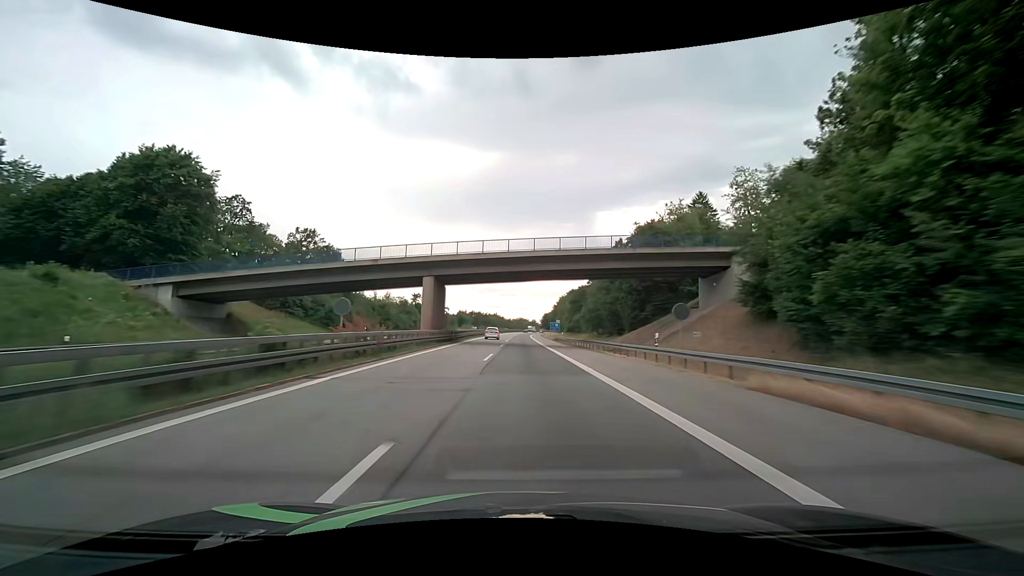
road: motorway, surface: asphalt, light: Day
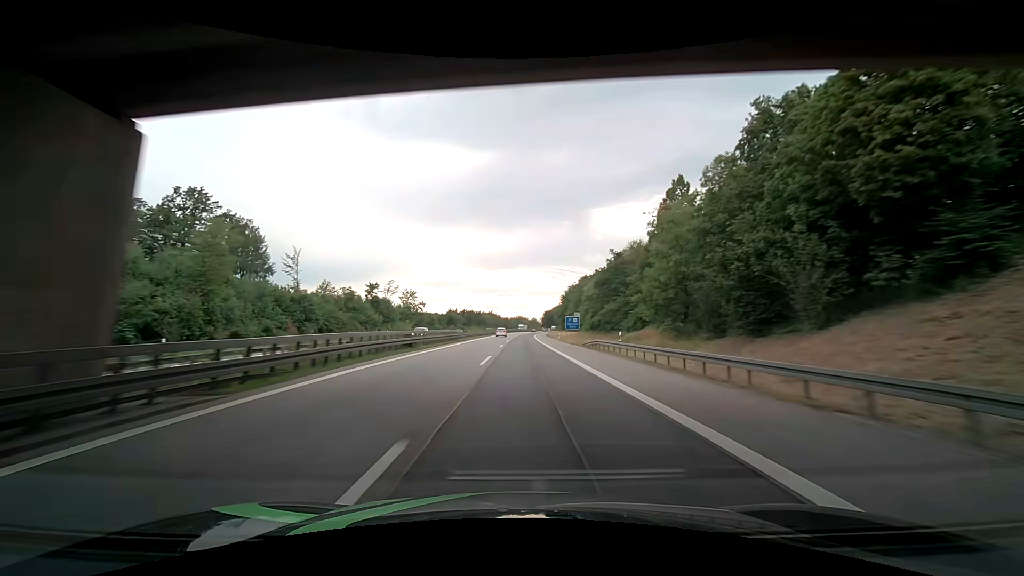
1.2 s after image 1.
(0.0, +41.2) m; 0°
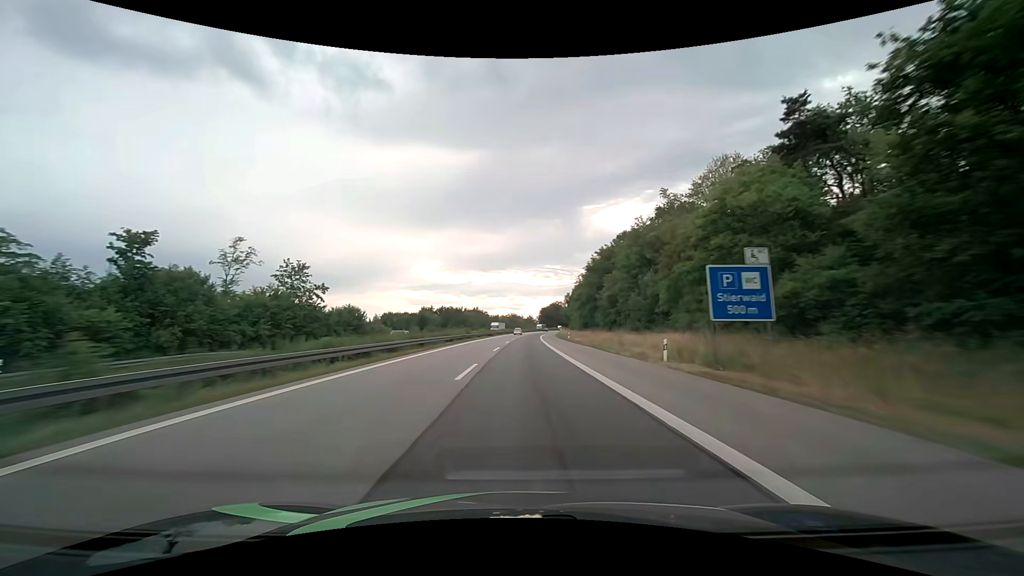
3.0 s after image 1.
(+0.4, +61.8) m; +1°
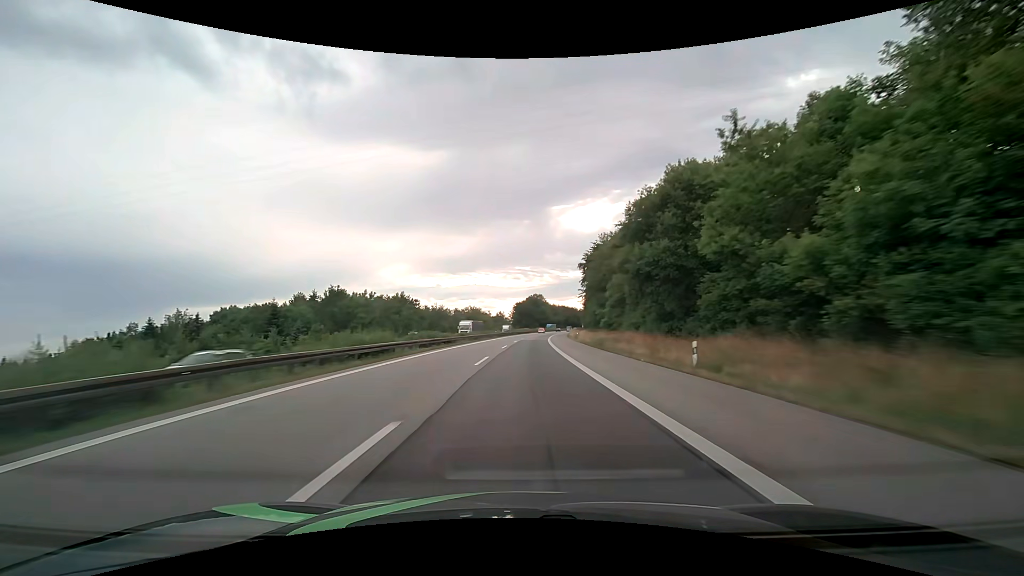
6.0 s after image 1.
(+2.5, +103.0) m; +3°
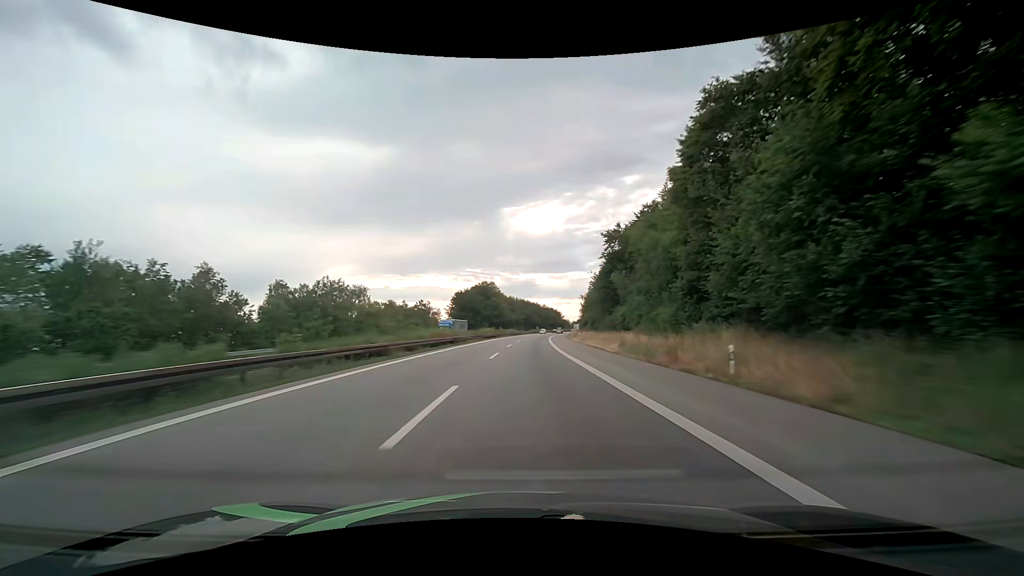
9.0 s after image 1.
(+4.3, +102.8) m; +5°
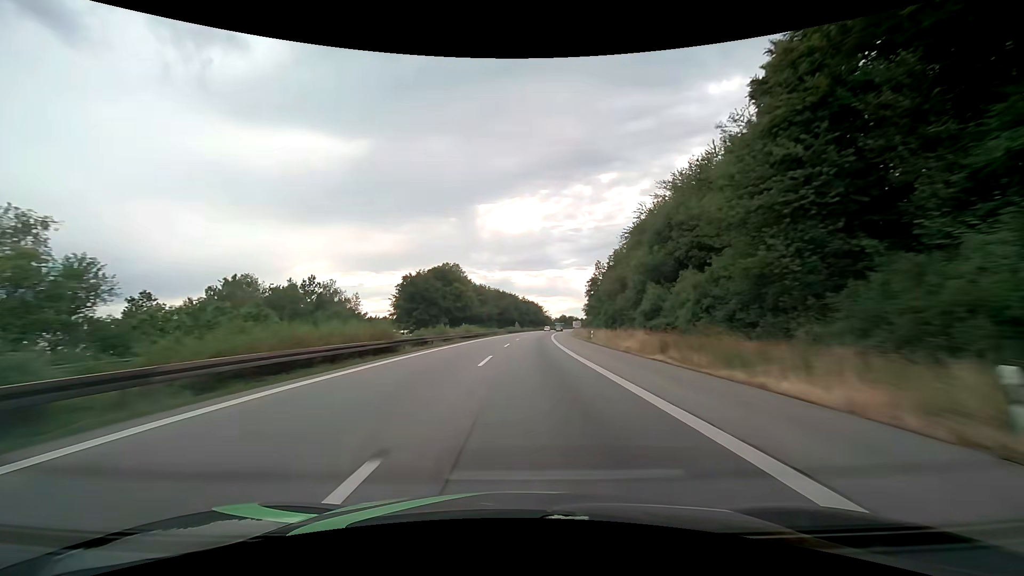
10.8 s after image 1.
(+1.6, +59.4) m; +3°
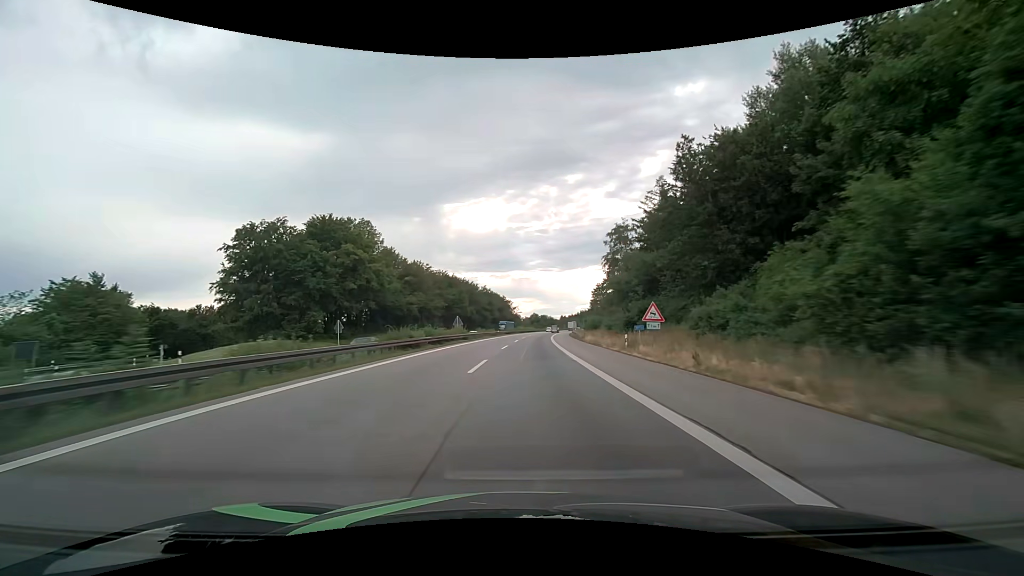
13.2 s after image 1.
(+2.8, +73.7) m; +4°
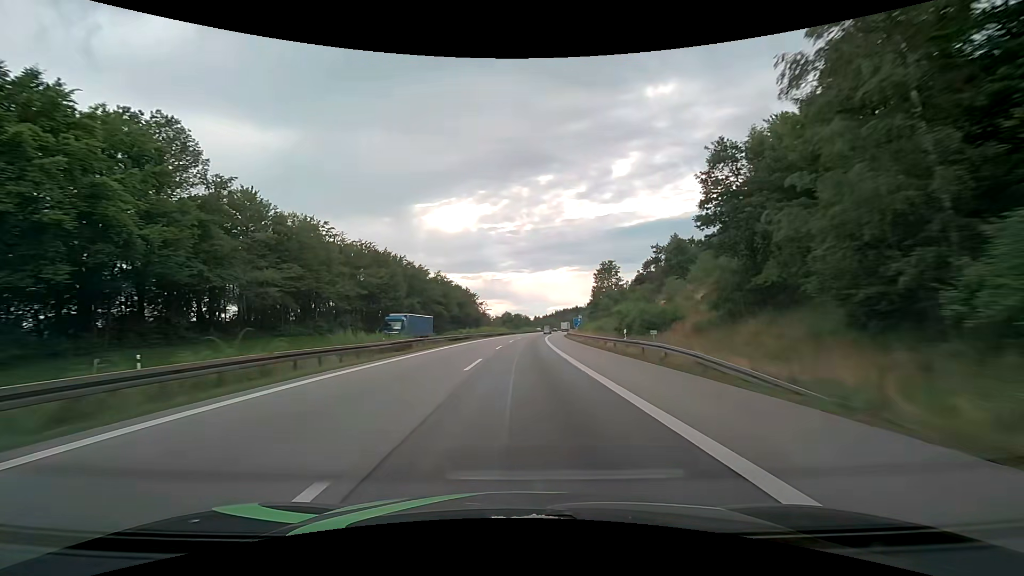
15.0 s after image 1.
(+1.4, +52.0) m; +3°
(0, +10) (0, +20) (0, +30) (+1, +40) (+1, +50) (+1, +60) (+2, +70) (+3, +80) (+3, +90) (+4, +100) m
